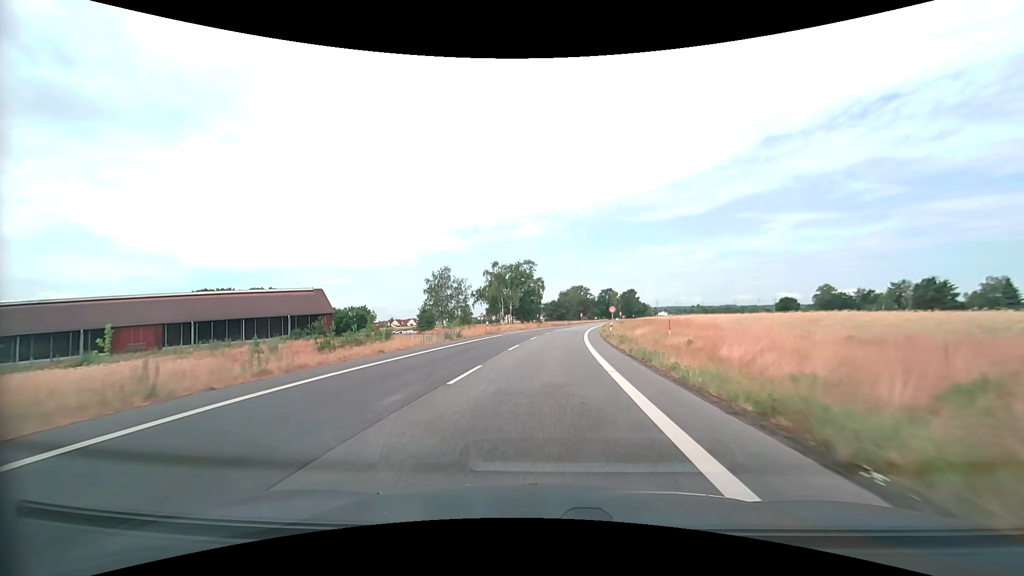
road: secondary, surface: asphalt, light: Day
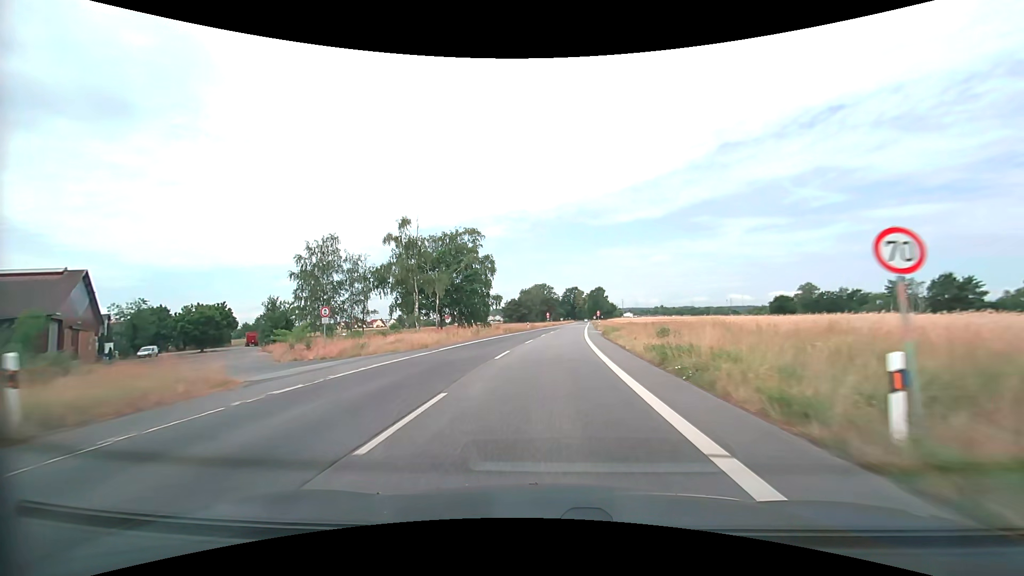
(+1.5, +40.3) m; +4°
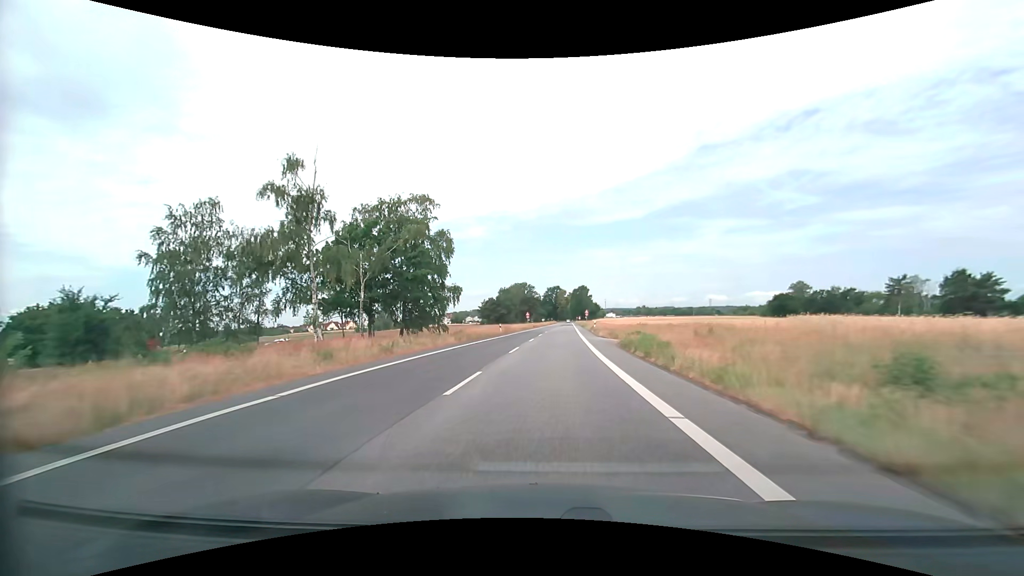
(+0.4, +19.6) m; +2°
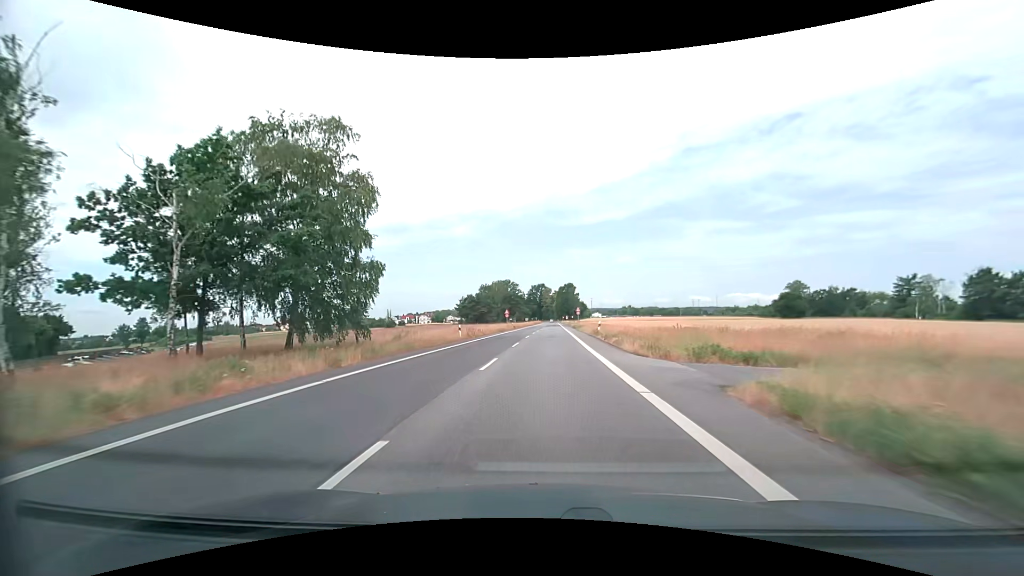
(+0.3, +19.3) m; +2°
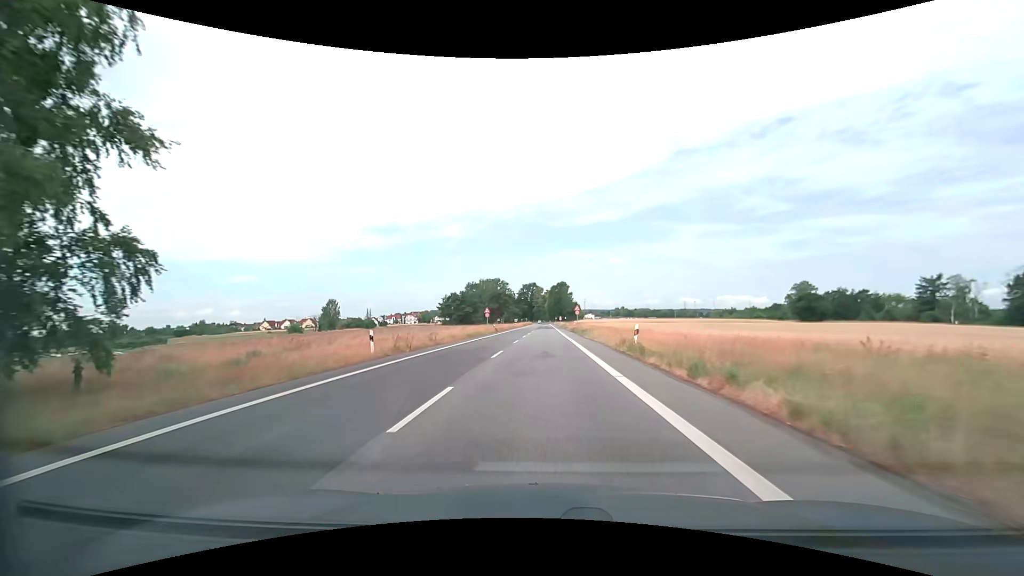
(+0.2, +18.9) m; +1°
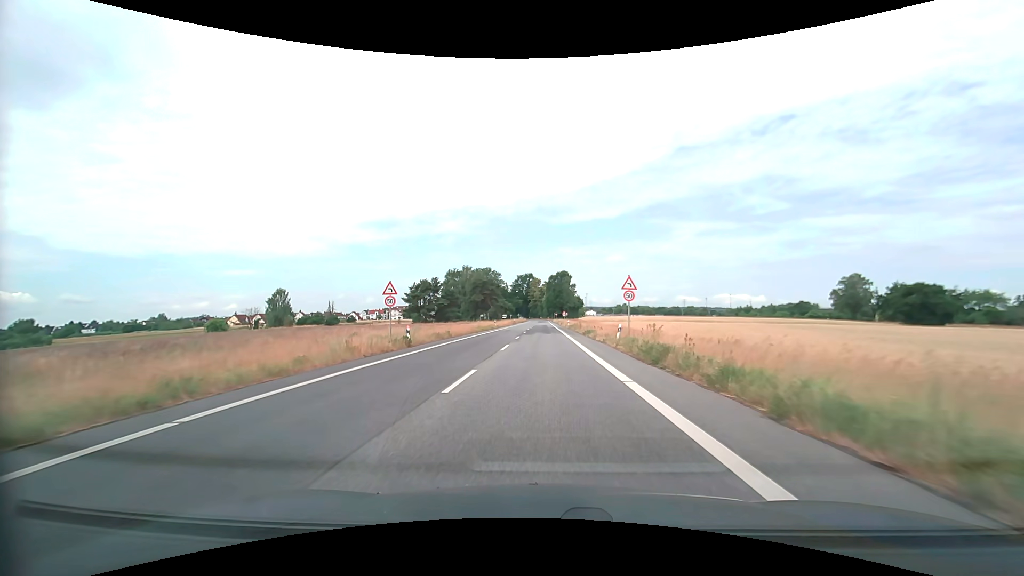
(+0.3, +44.1) m; 0°
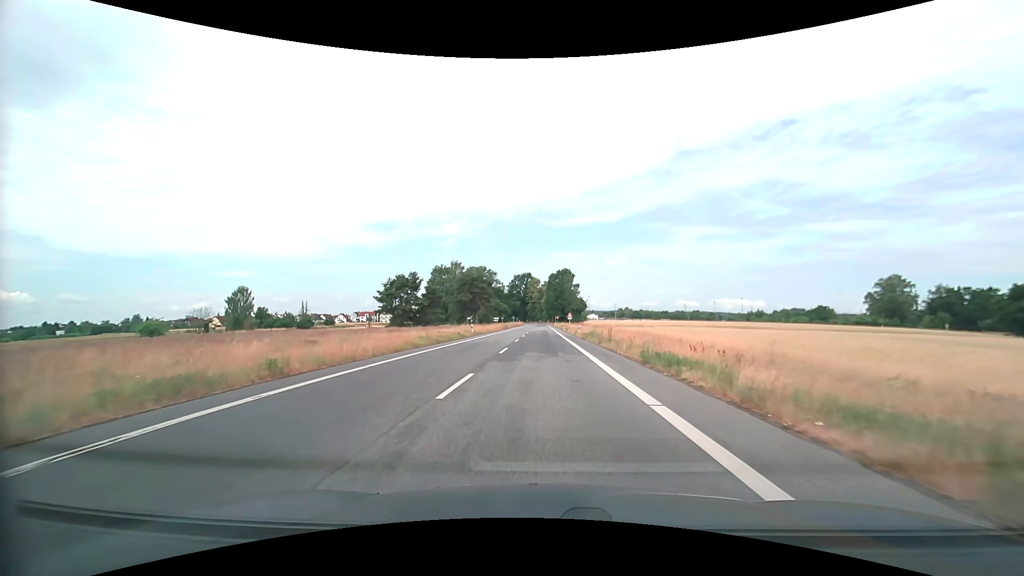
(0.0, +24.1) m; 0°
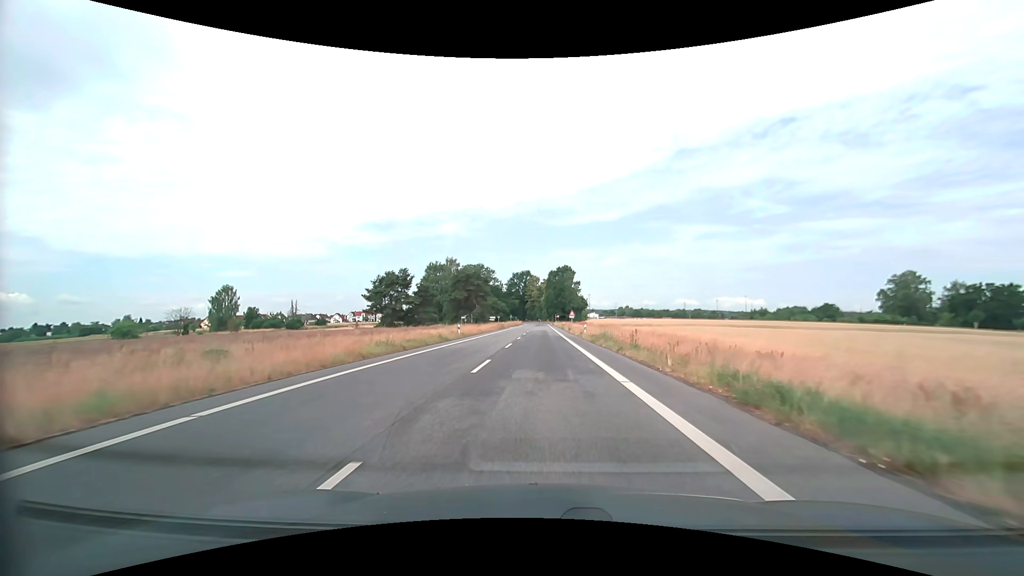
(0.0, +7.8) m; 0°
(0, +10) (0, +20) (0, +30) (0, +40) (0, +50) (0, +60) (0, +70) (0, +80) (0, +90) (0, +100) m
